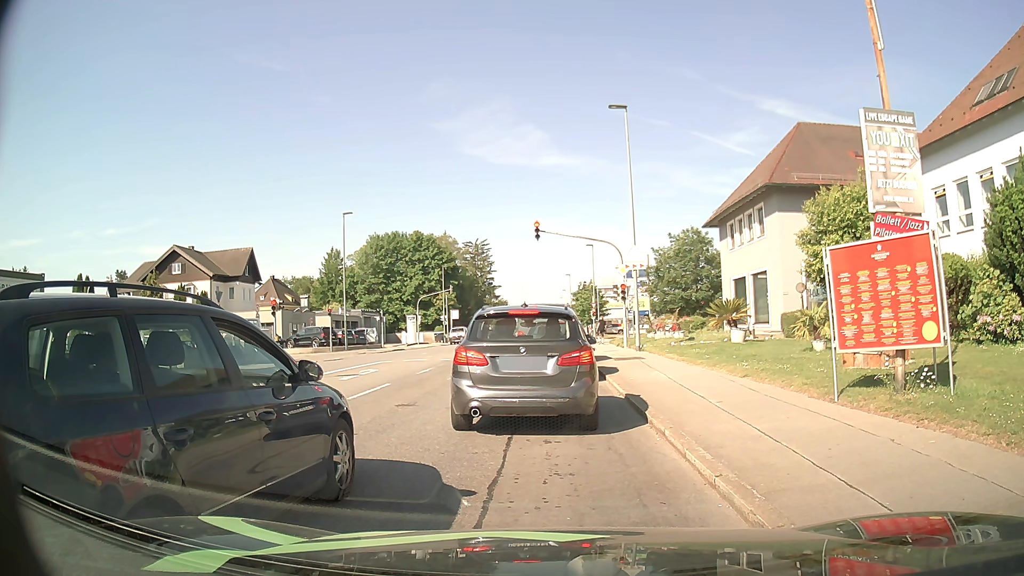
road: tertiary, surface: asphalt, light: Day
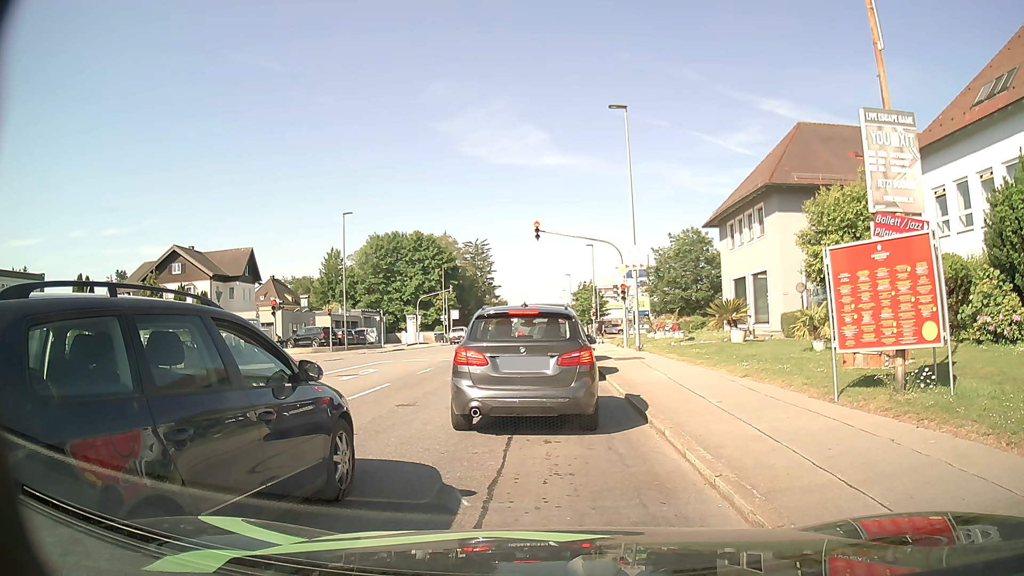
(0.0, 0.0) m; 0°
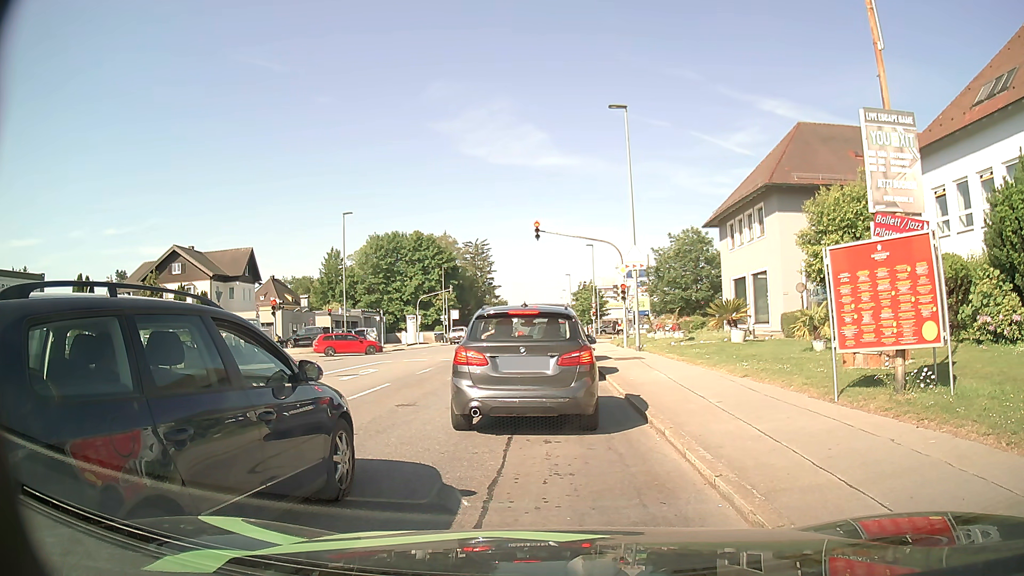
(0.0, 0.0) m; 0°
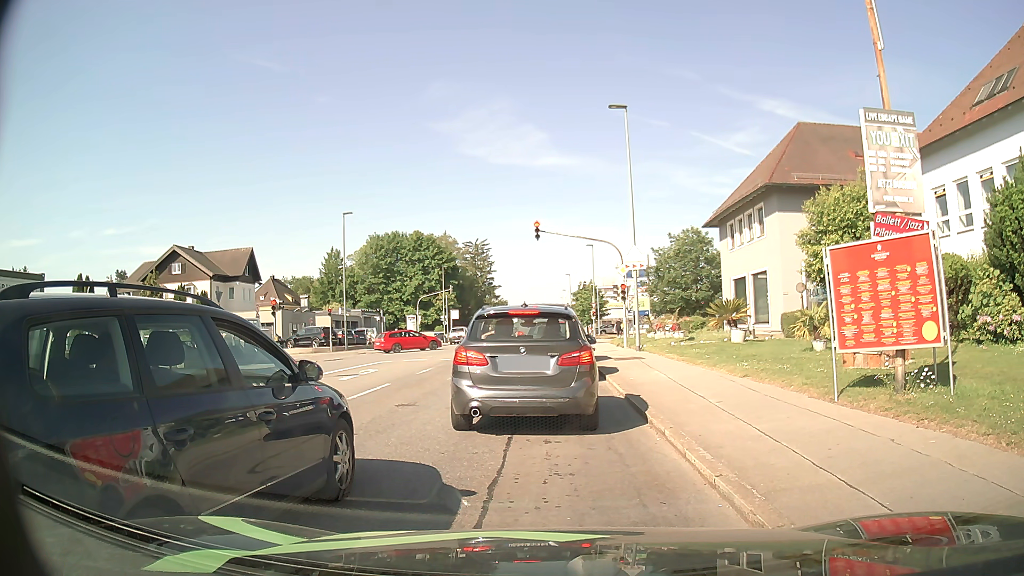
(0.0, 0.0) m; 0°
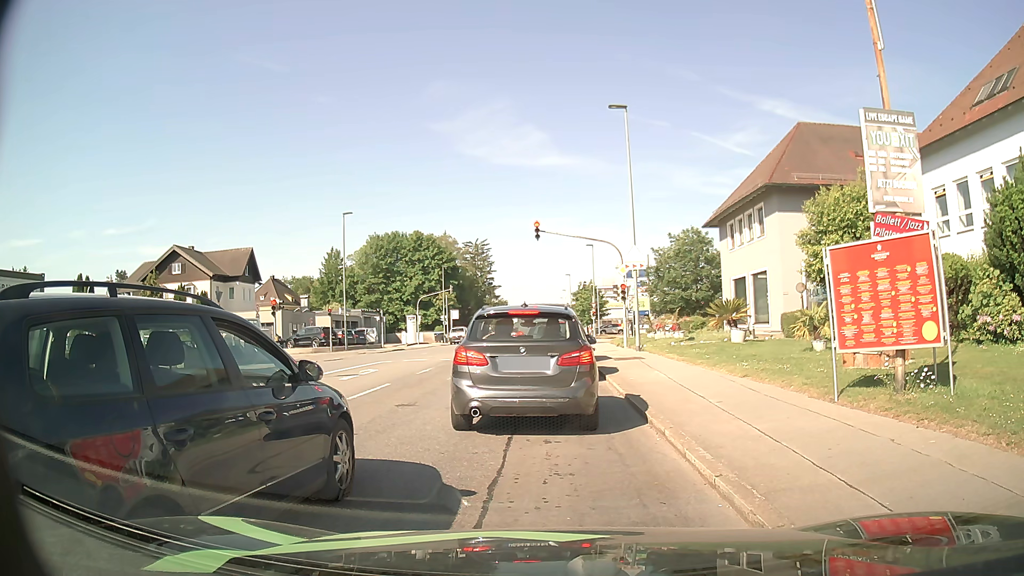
(0.0, 0.0) m; 0°
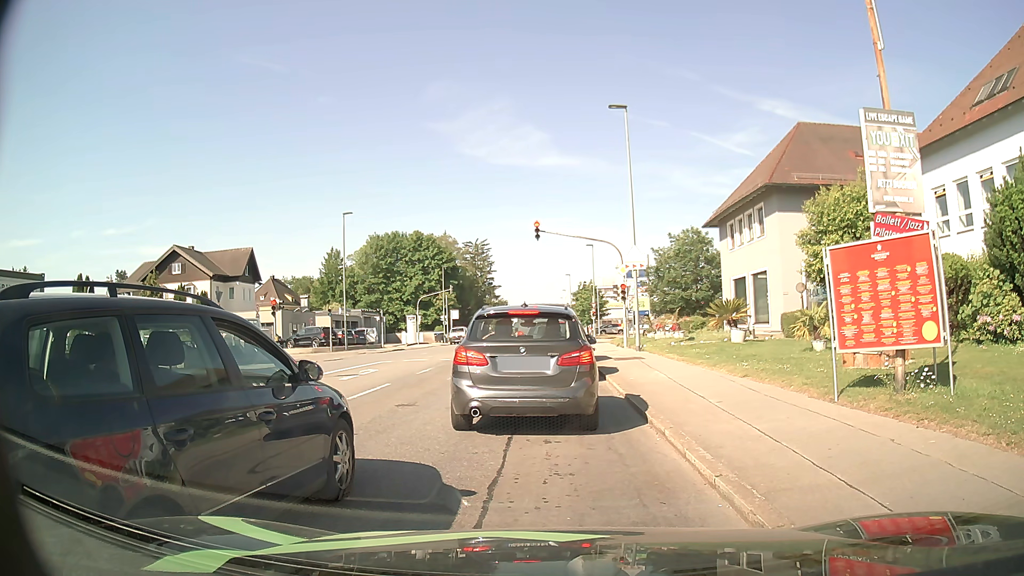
(0.0, 0.0) m; 0°
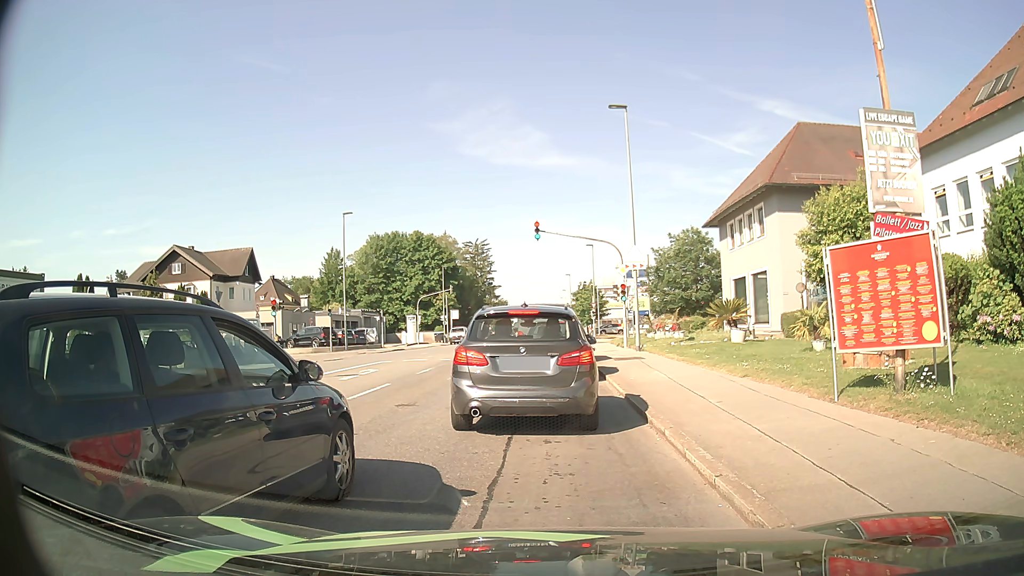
(0.0, 0.0) m; 0°
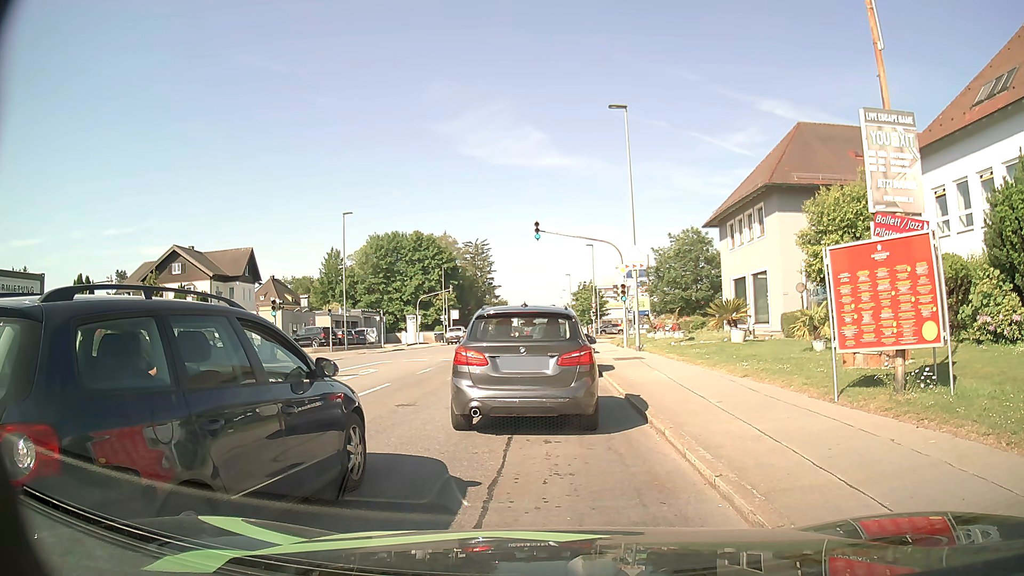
(0.0, 0.0) m; 0°
(0, +10) (0, +20) (0, +30) (0, +40) (0, +50) (0, +60) (0, +70) (0, +80) (0, +90) (0, +100) m
